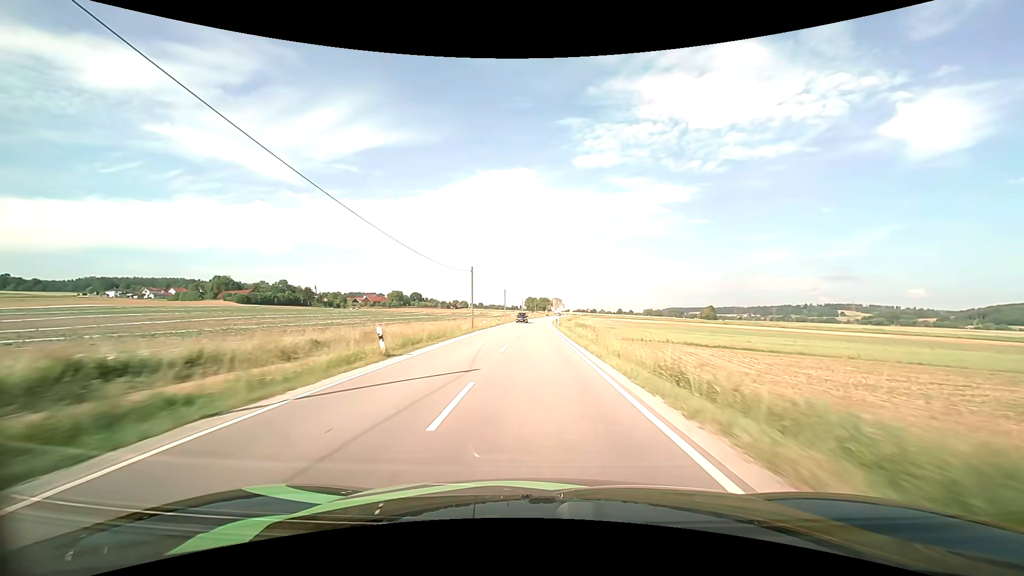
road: secondary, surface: asphalt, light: Day
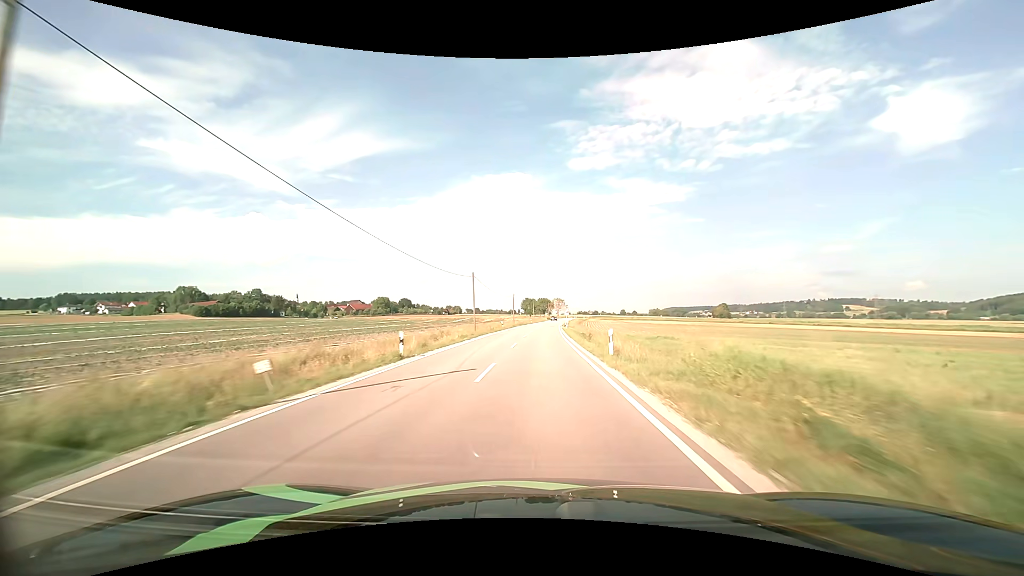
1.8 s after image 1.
(-0.2, +43.4) m; 0°
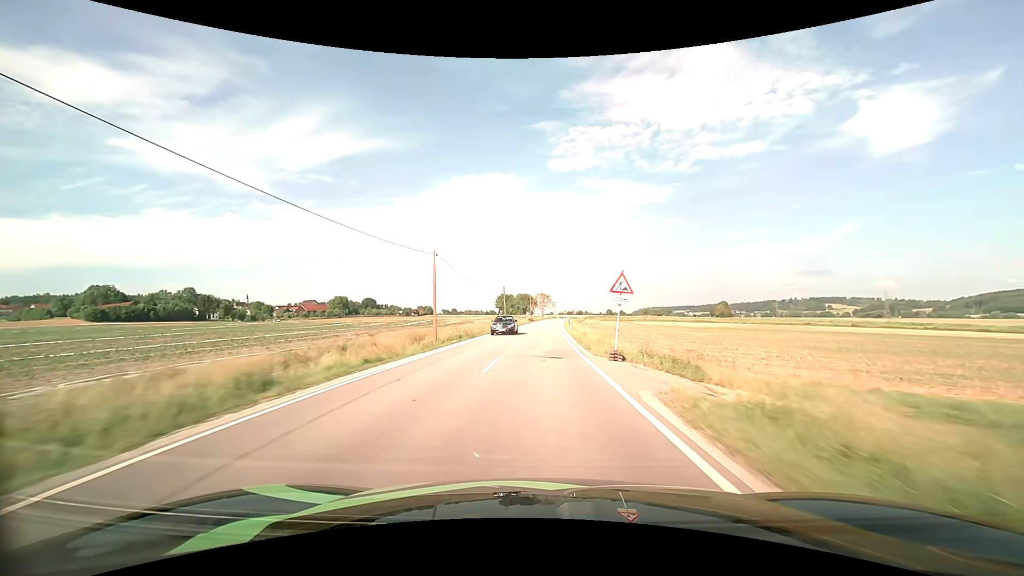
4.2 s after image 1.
(+0.9, +58.5) m; +2°
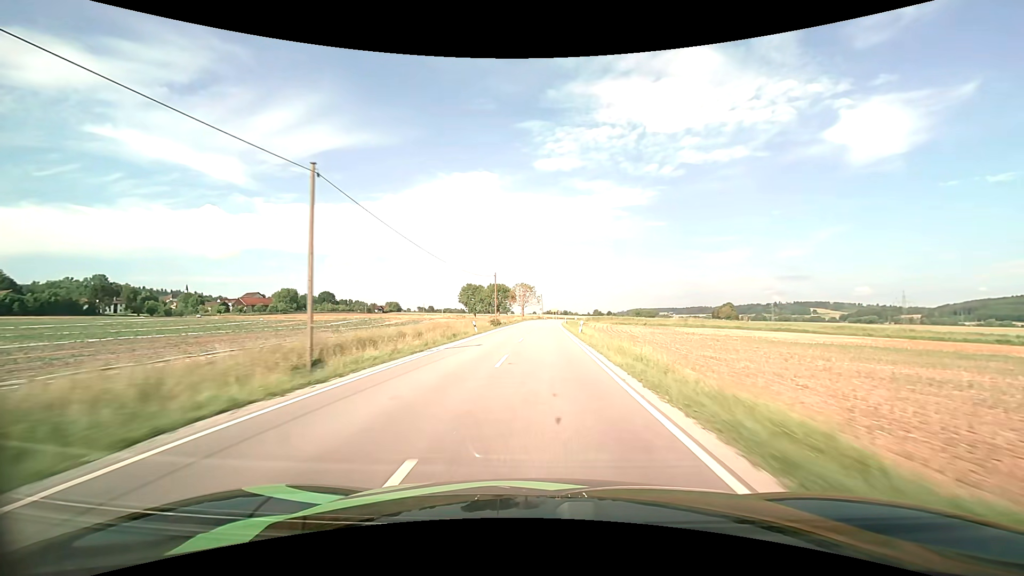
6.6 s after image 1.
(+1.2, +59.3) m; +2°
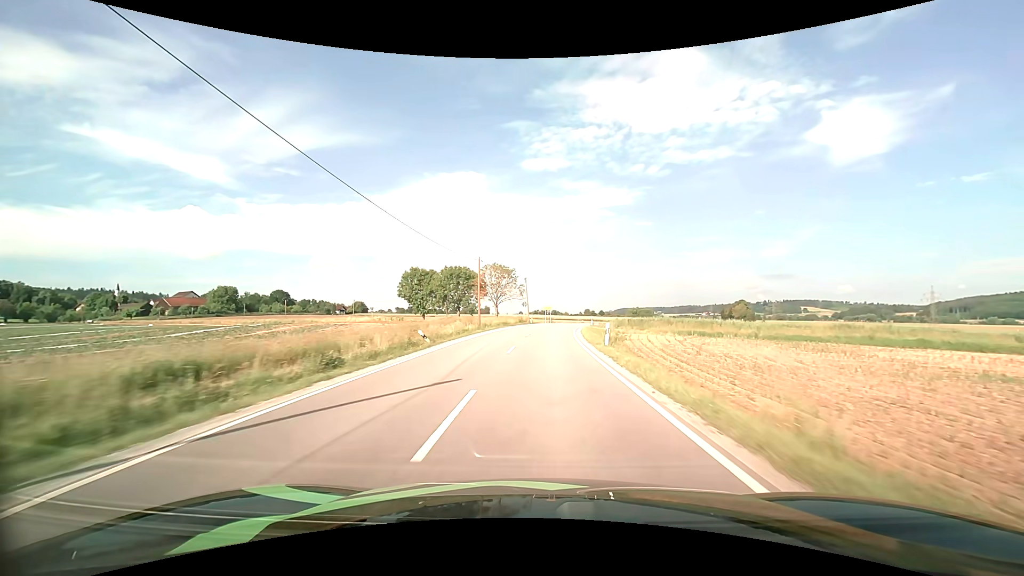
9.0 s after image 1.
(+0.7, +55.6) m; +1°
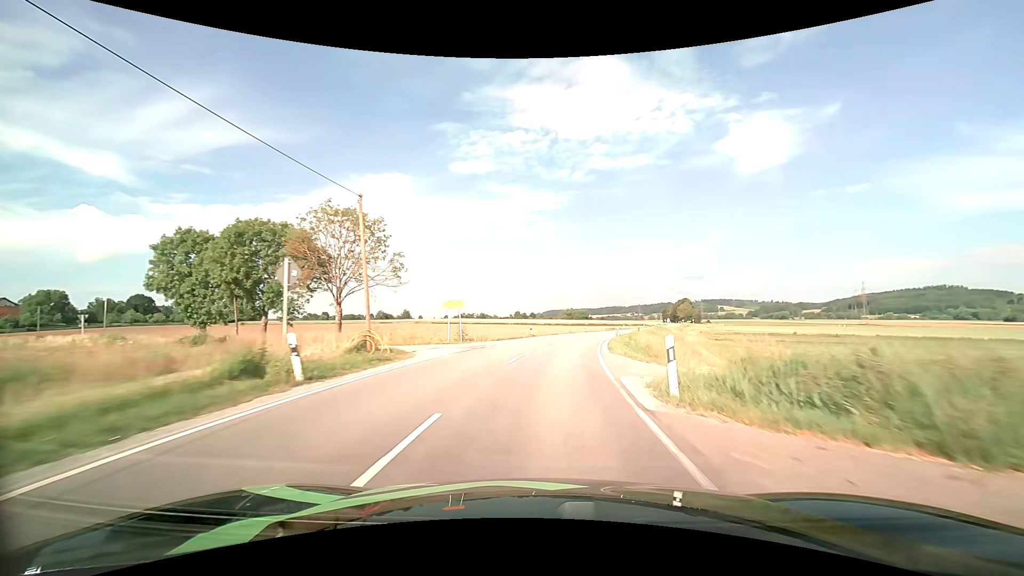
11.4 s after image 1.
(+2.2, +49.1) m; +7°
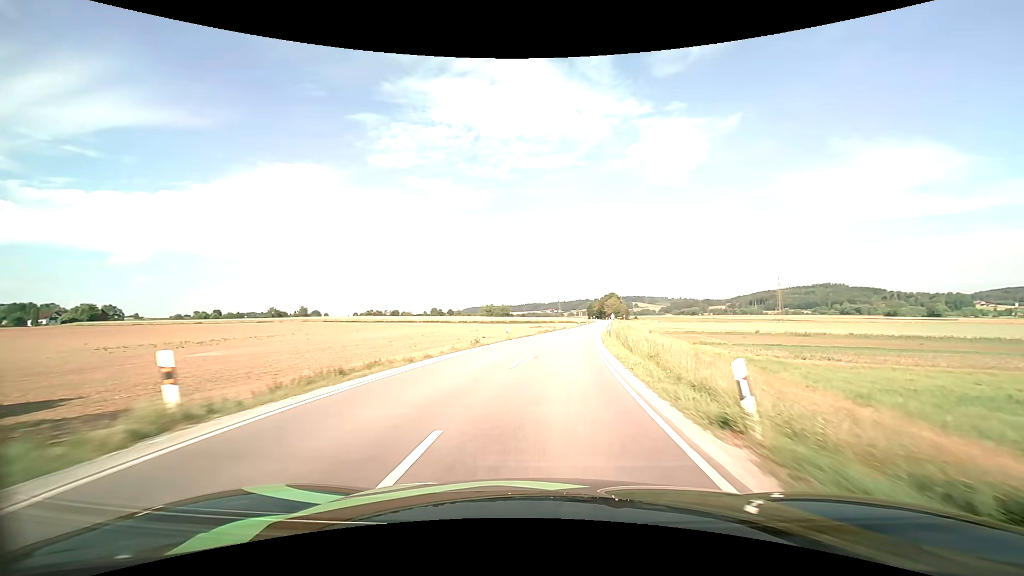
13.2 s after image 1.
(+3.2, +36.7) m; +9°
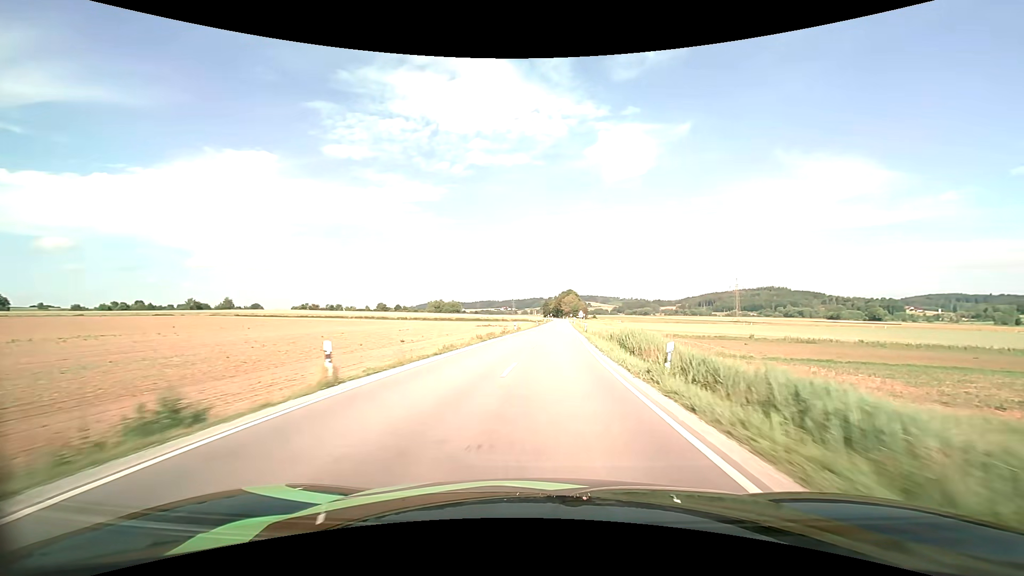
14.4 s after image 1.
(+1.2, +26.4) m; +5°
(0, +10) (+1, +20) (+1, +30) (+2, +40) (+2, +50) (+3, +60) (+4, +70) (+4, +80) (+5, +90) (+6, +100) m
